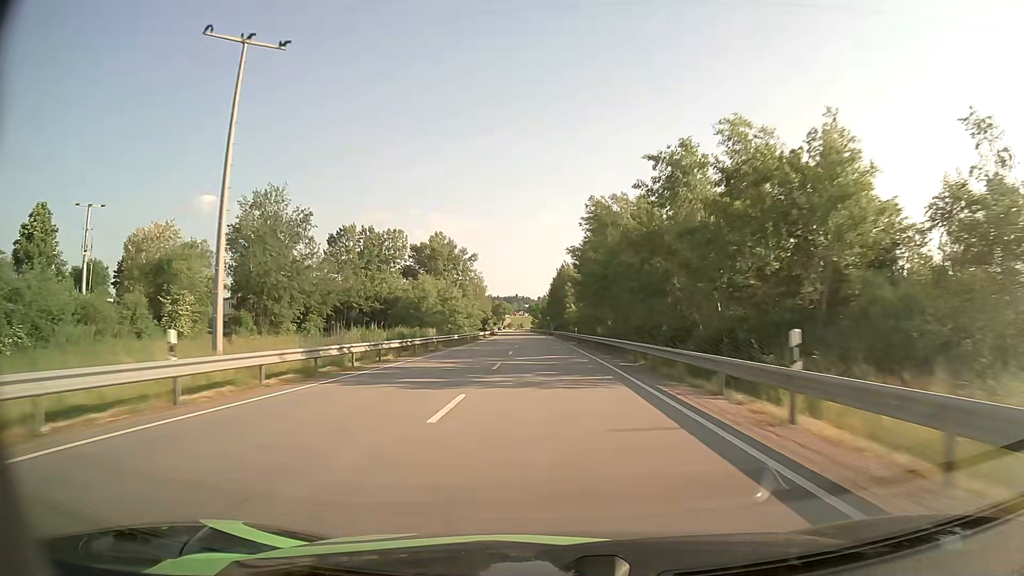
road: primary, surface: asphalt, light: Day
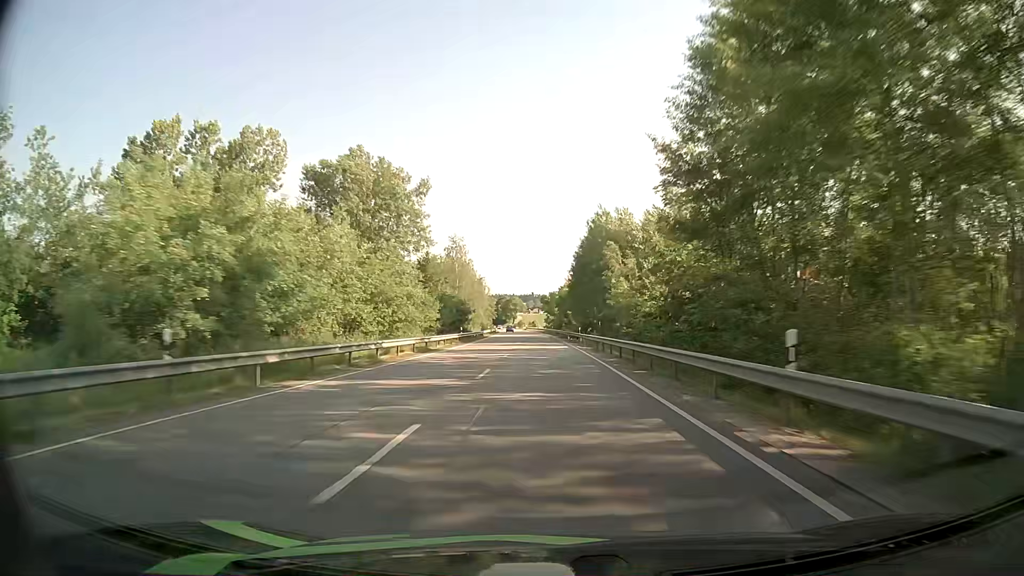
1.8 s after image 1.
(-0.6, +52.3) m; -1°
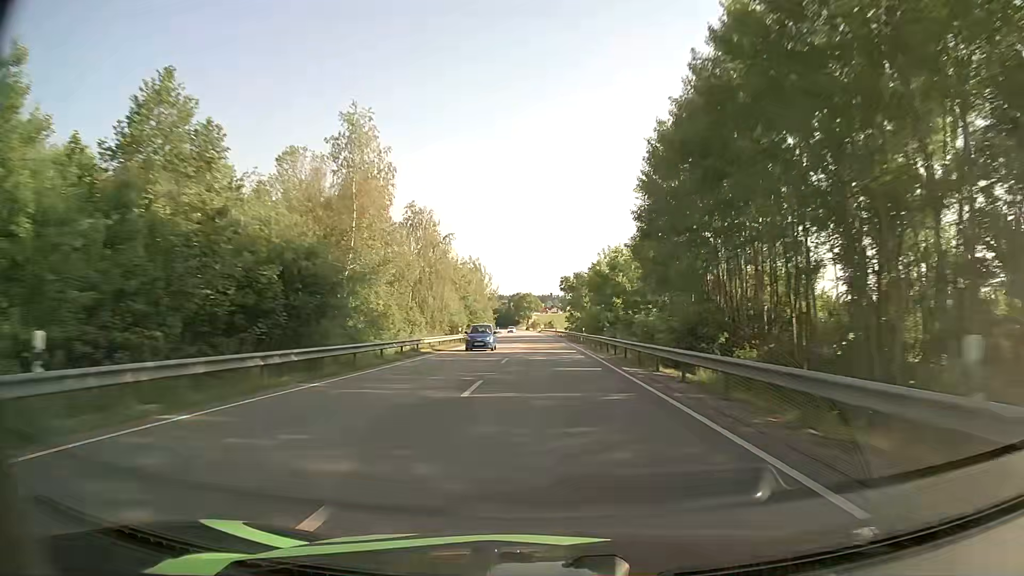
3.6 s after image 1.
(-0.9, +52.3) m; -2°
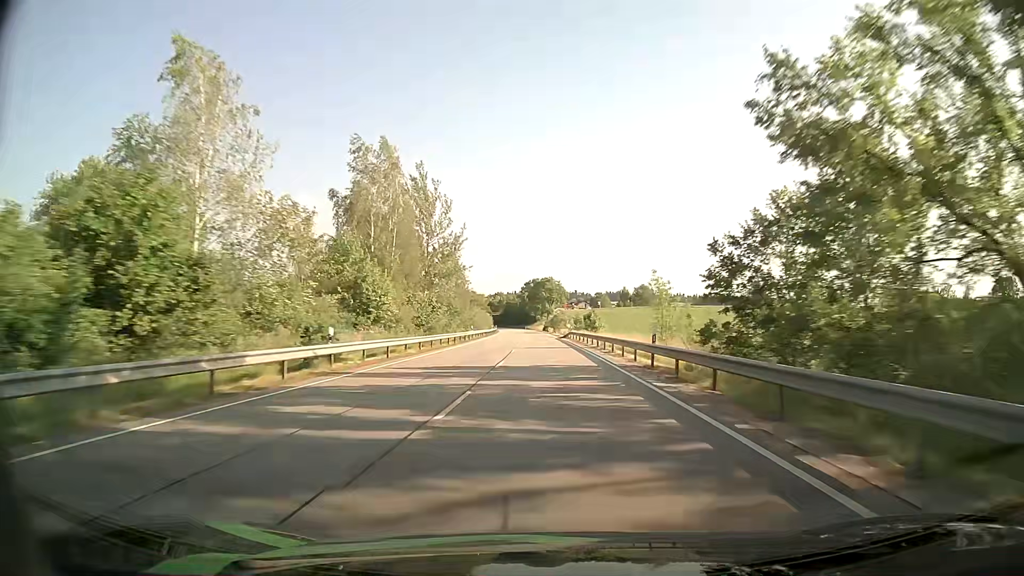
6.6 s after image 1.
(-1.5, +87.3) m; -2°
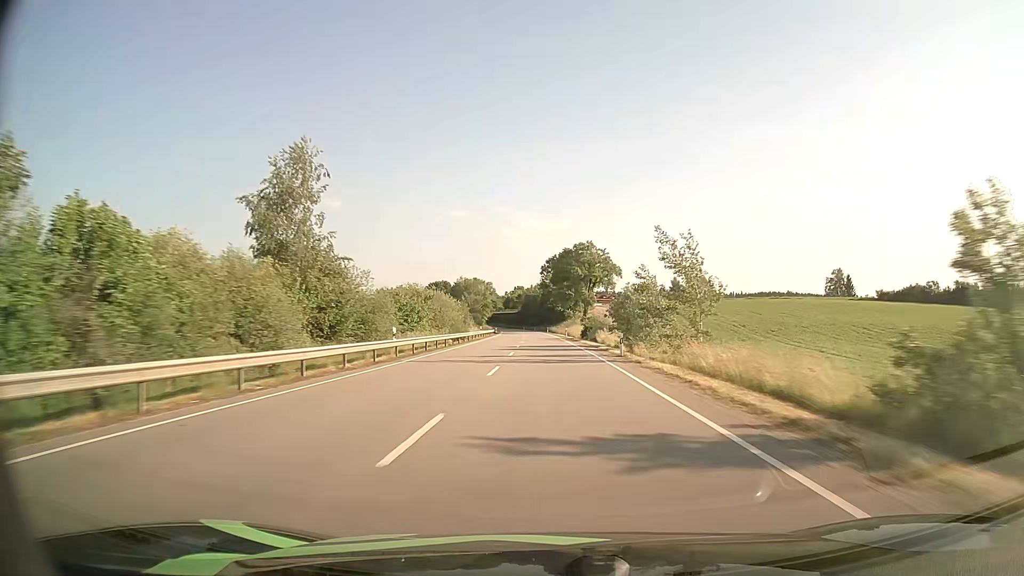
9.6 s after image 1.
(-1.8, +87.2) m; -2°
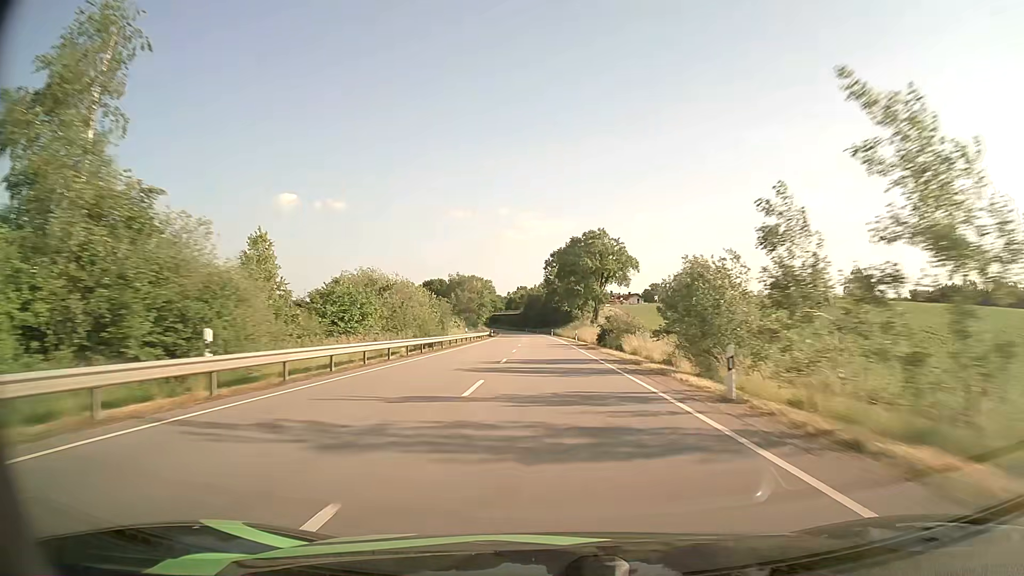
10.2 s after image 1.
(-0.1, +17.5) m; 0°
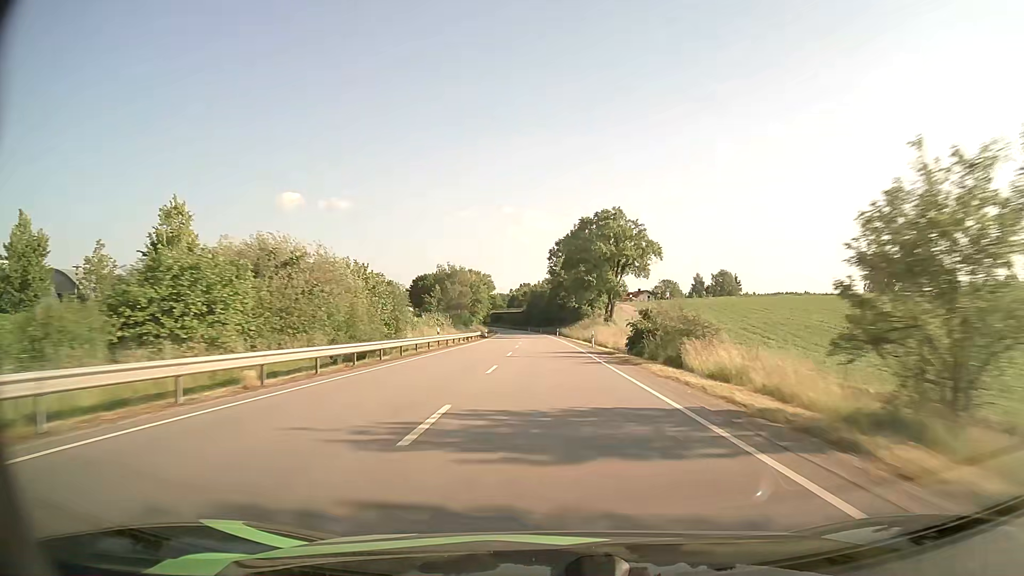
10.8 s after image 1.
(0.0, +17.5) m; 0°
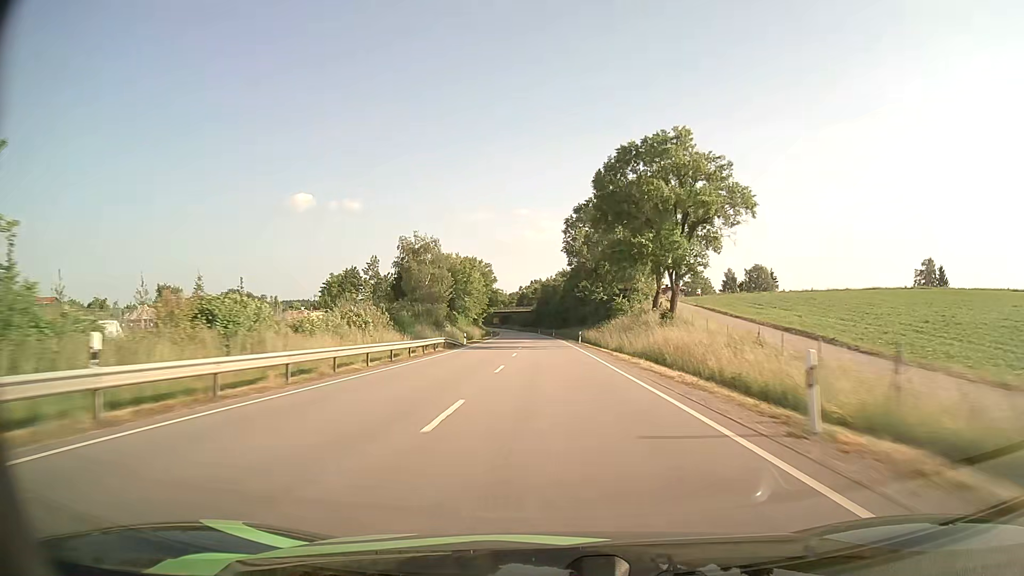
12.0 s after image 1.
(-0.3, +34.9) m; -1°
(0, +10) (0, +20) (0, +30) (0, +40) (-1, +50) (-1, +60) (-1, +70) (-1, +80) (-2, +90) (-2, +100) m
